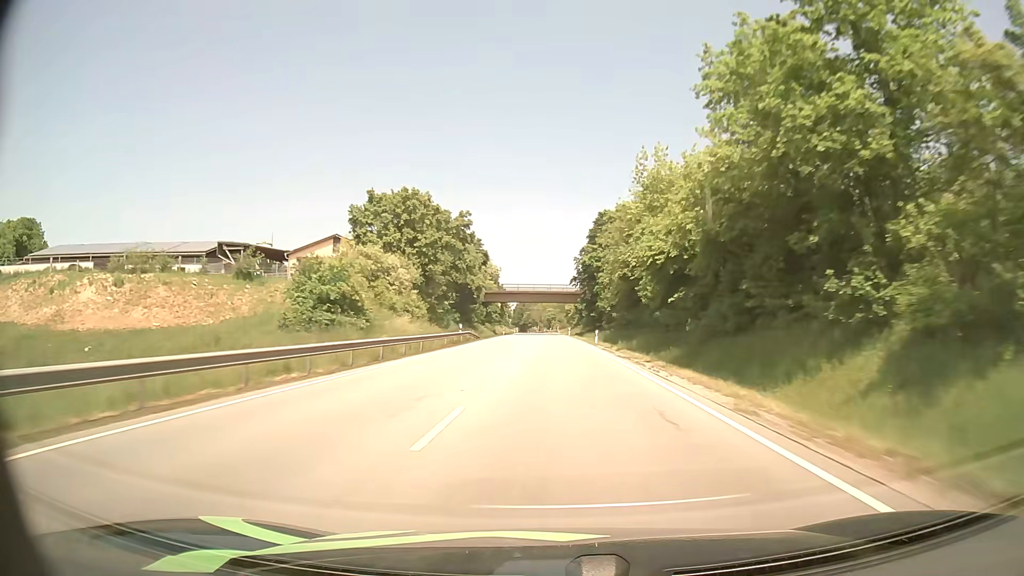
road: primary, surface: asphalt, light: Day
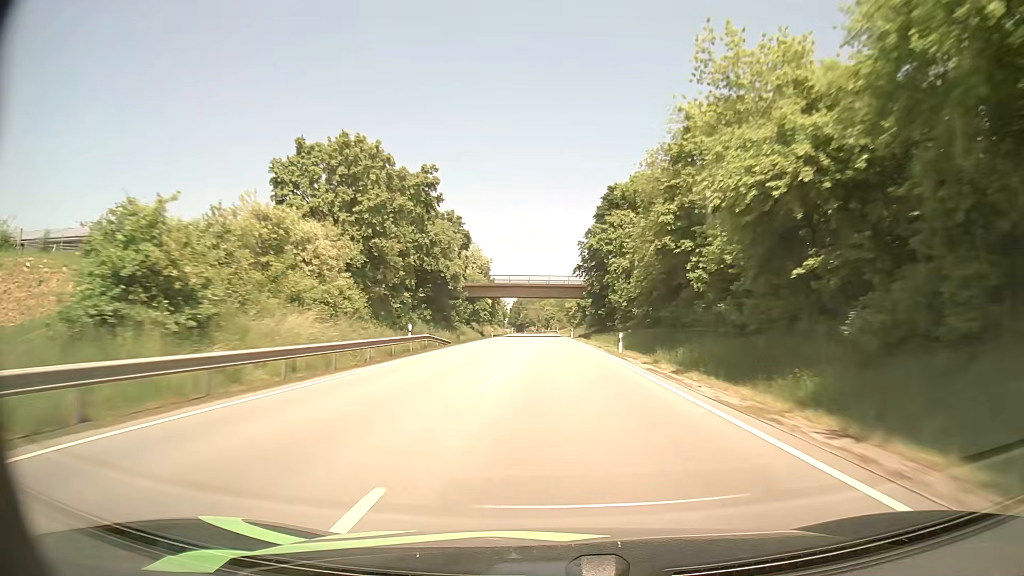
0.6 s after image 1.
(0.0, +17.9) m; 0°
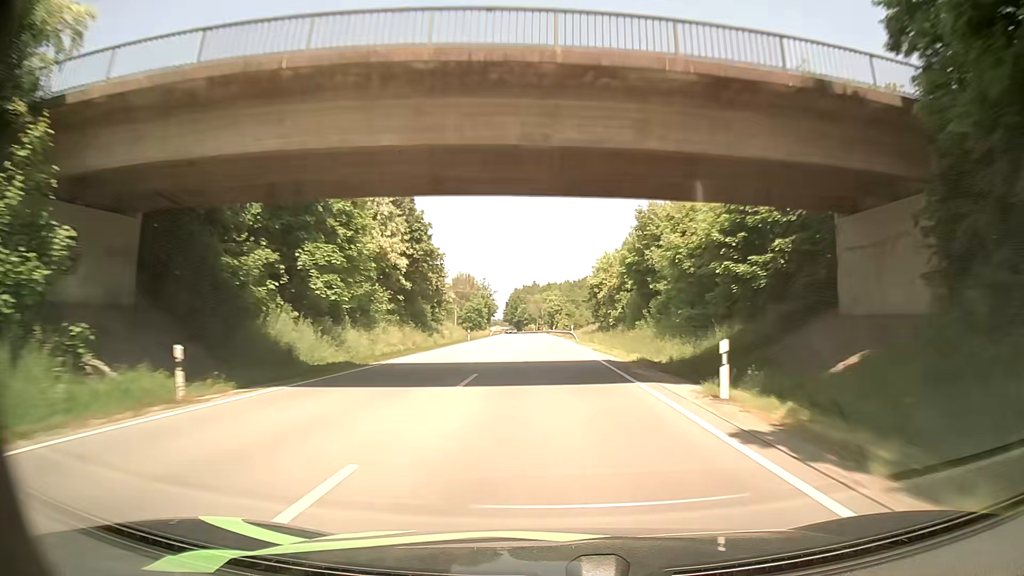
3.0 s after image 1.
(+0.2, +71.9) m; -1°
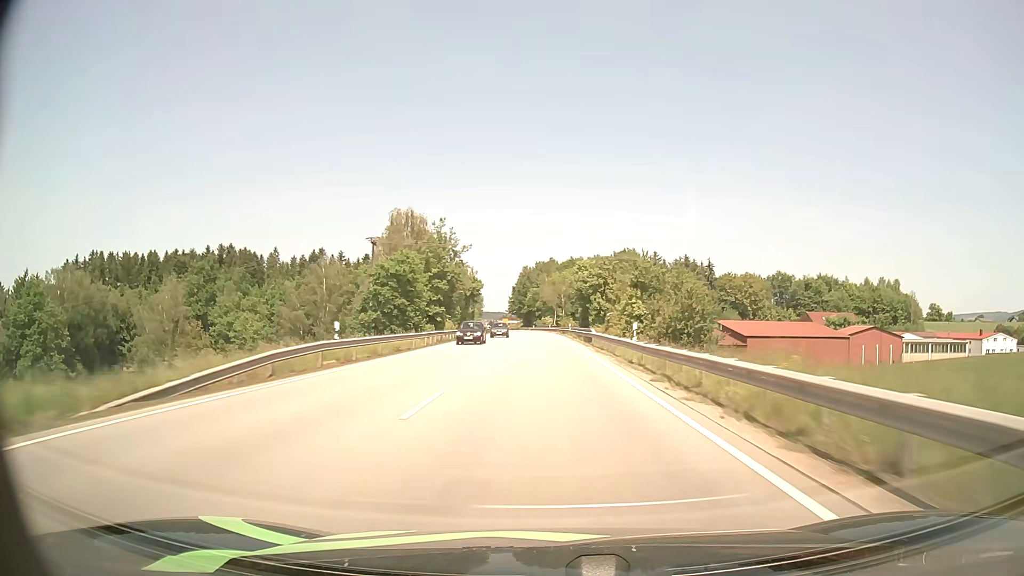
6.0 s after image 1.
(-0.5, +89.8) m; -1°
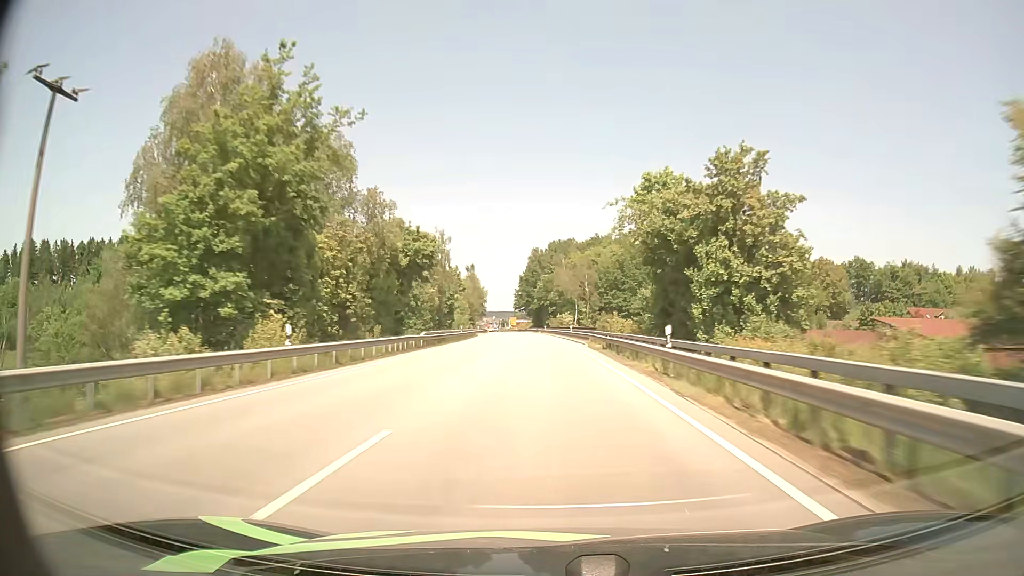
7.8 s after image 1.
(-0.5, +53.5) m; -1°
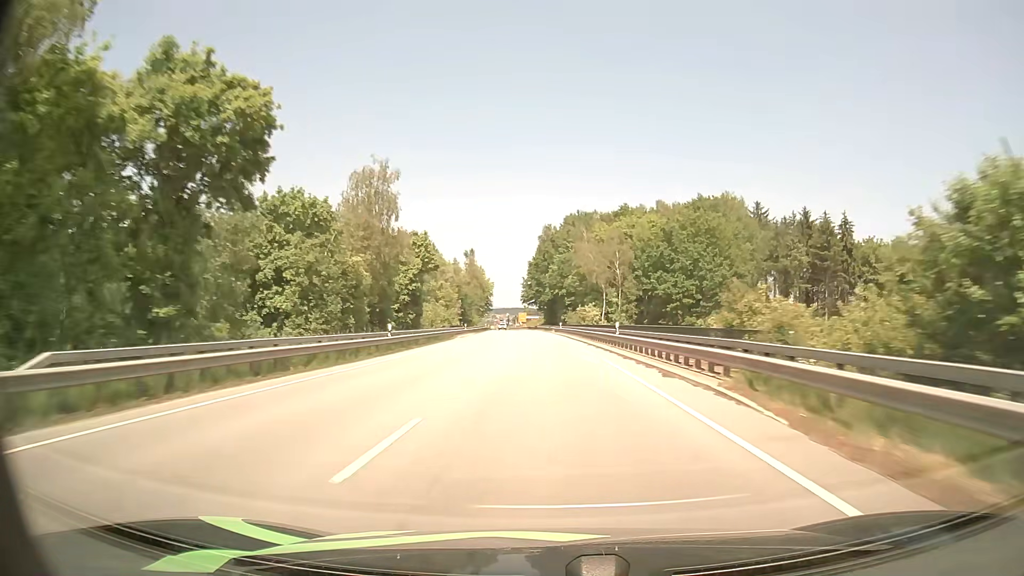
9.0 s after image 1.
(-0.4, +35.3) m; -1°
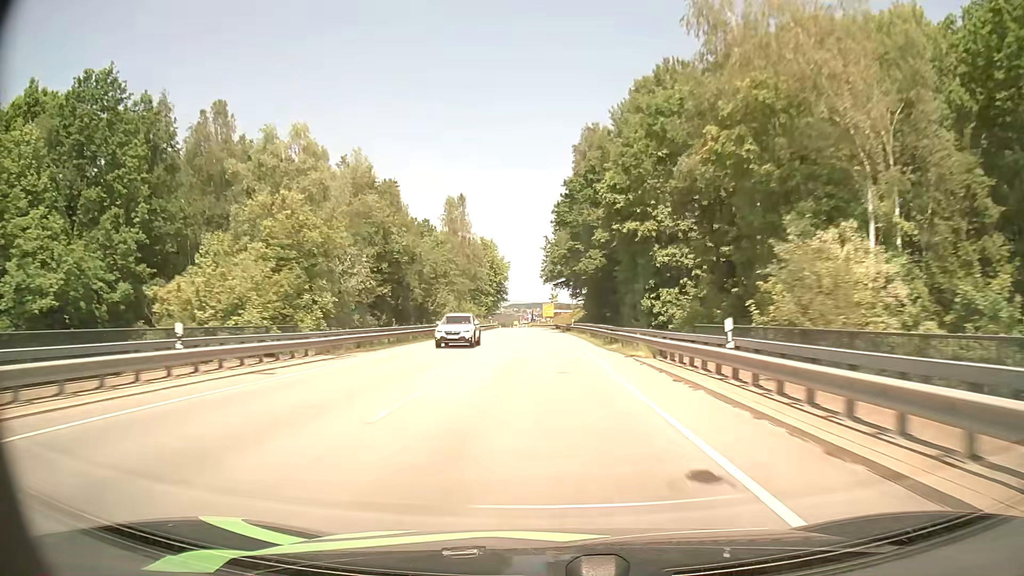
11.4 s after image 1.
(-1.5, +69.5) m; -3°
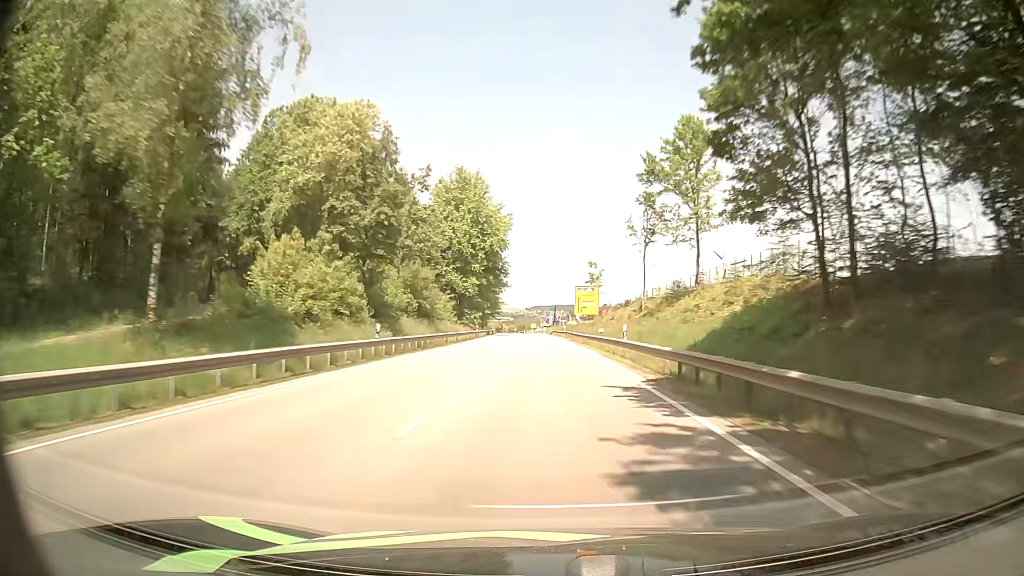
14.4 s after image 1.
(-2.0, +85.6) m; -2°
(0, +10) (0, +20) (0, +30) (0, +40) (-1, +50) (-1, +60) (-1, +70) (-1, +80) (-2, +90) (-2, +100) m
